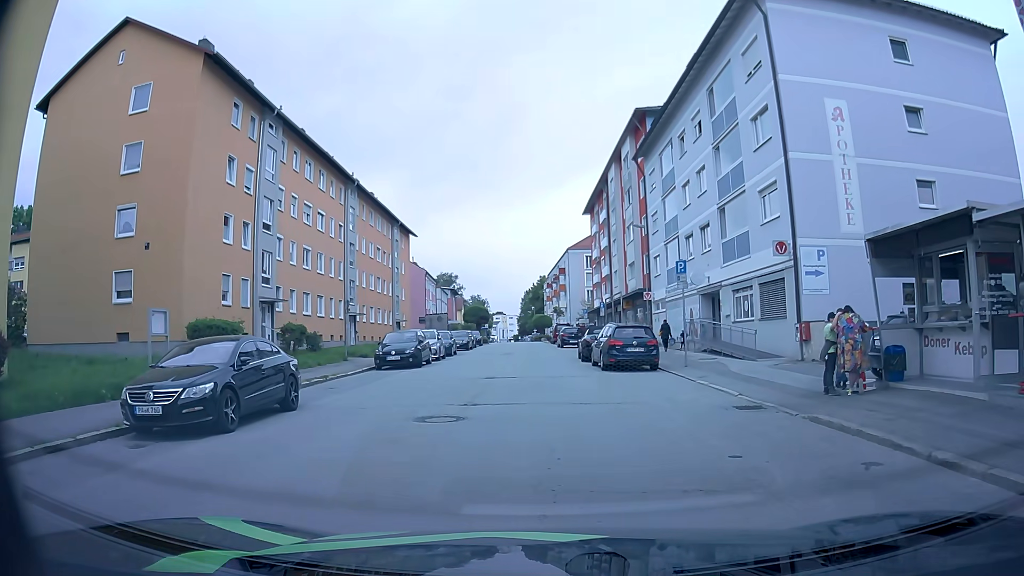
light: Day
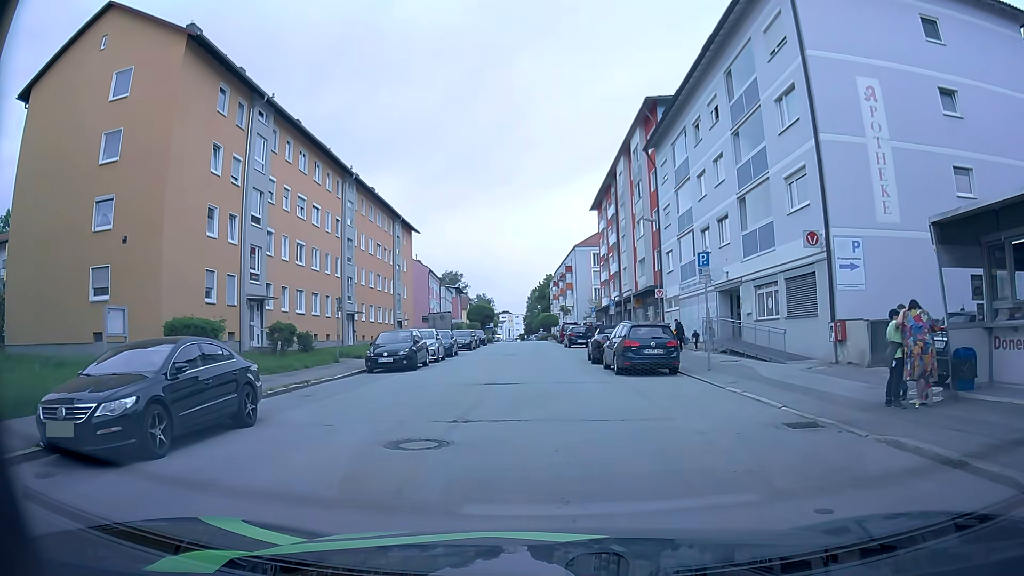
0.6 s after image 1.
(0.0, +2.2) m; -1°
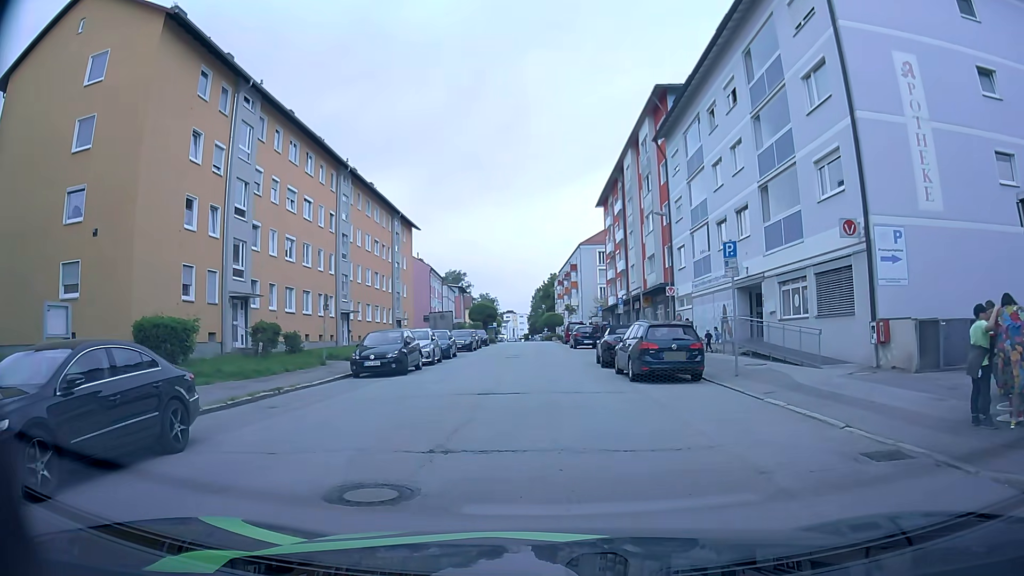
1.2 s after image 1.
(0.0, +2.4) m; 0°
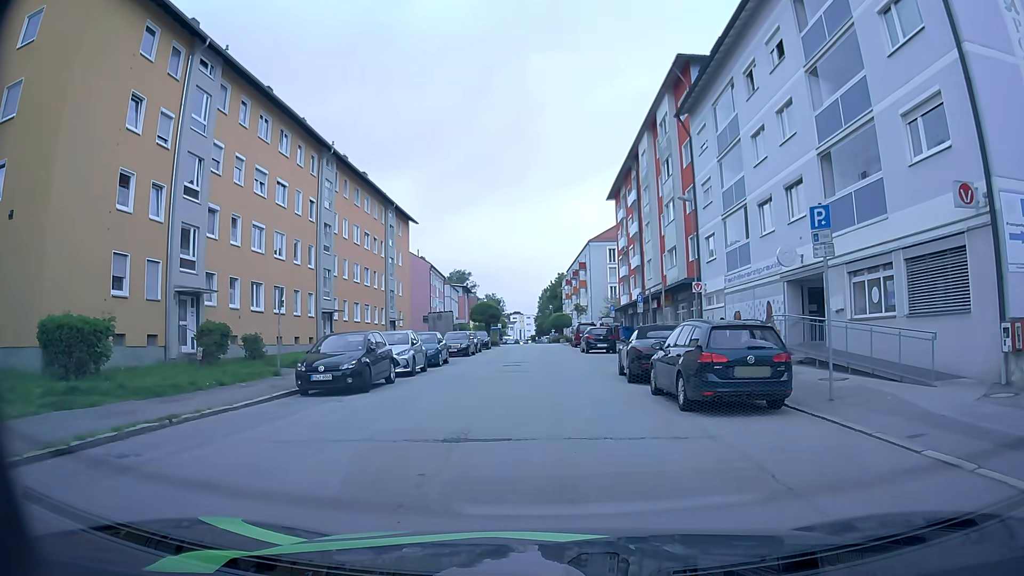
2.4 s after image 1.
(0.0, +5.4) m; -2°
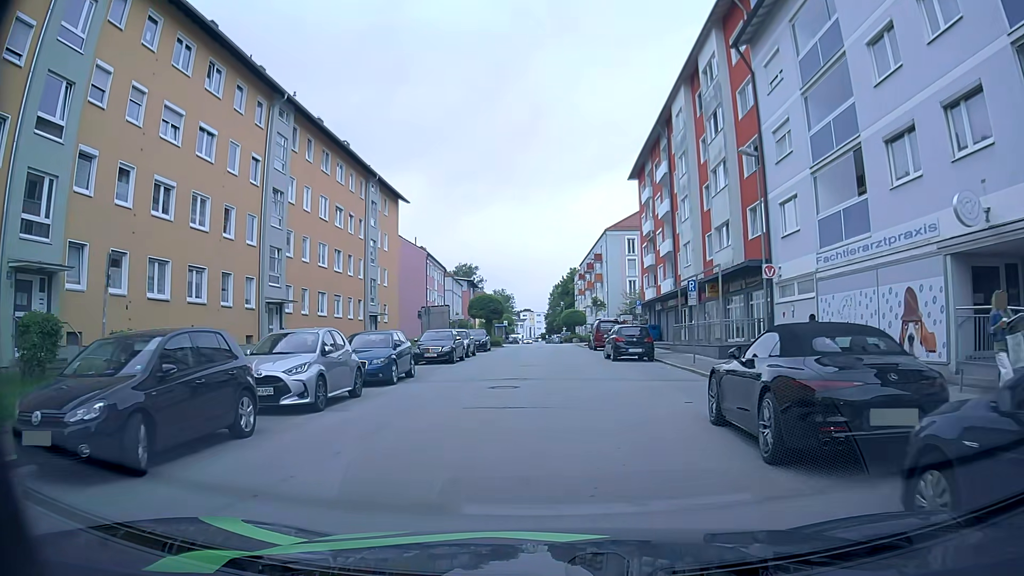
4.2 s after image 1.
(+0.1, +10.0) m; 0°
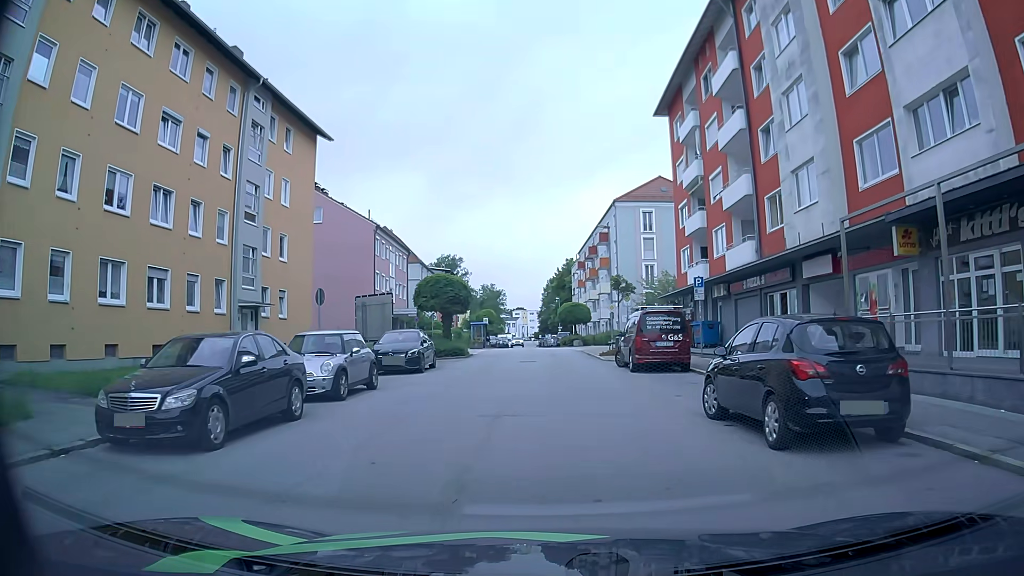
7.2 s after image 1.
(0.0, +20.1) m; 0°
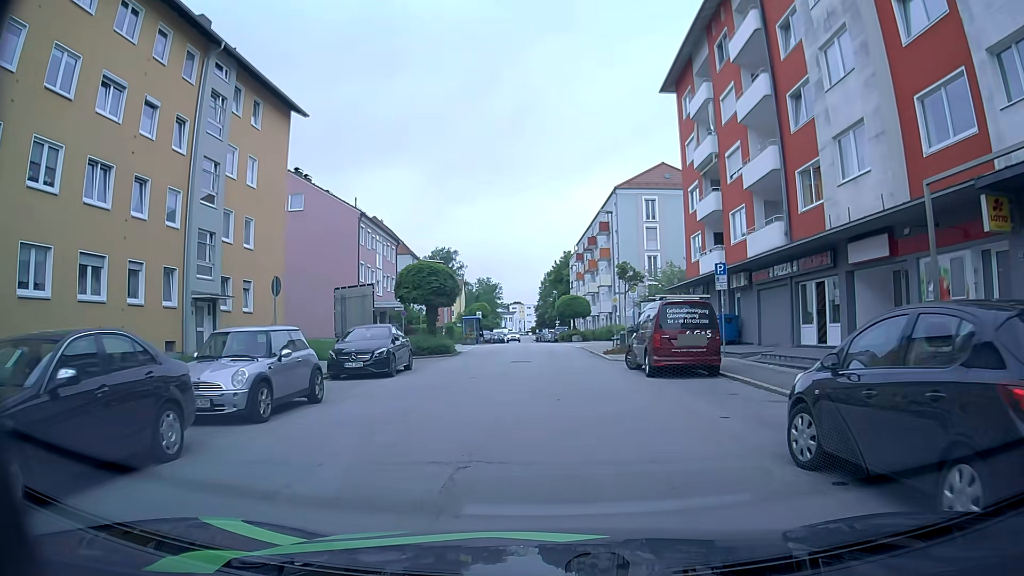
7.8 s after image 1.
(0.0, +3.8) m; 0°
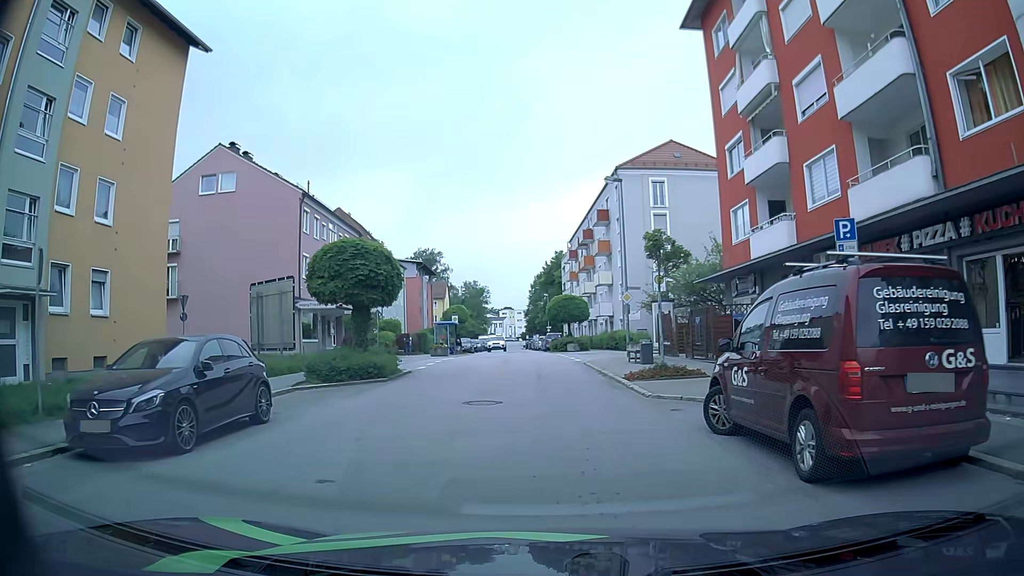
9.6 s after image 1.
(0.0, +10.5) m; +1°
(0, +10) (0, +20) (-1, +30) (-2, +40) (-2, +50) (-3, +60) (-4, +70) (-4, +80) (-5, +90) (-6, +100) m
